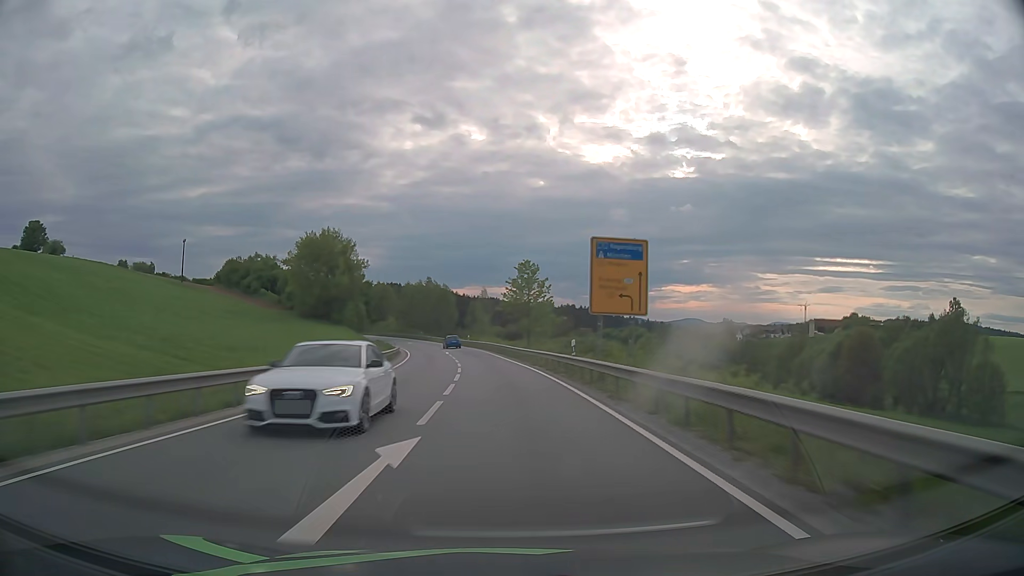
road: secondary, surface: asphalt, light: Day
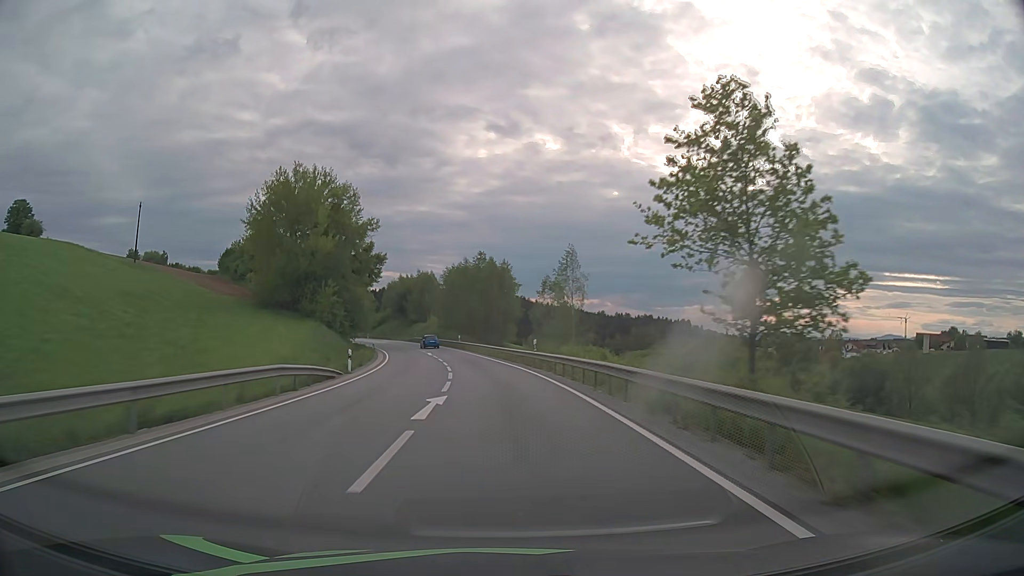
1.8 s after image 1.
(-2.5, +47.2) m; -6°
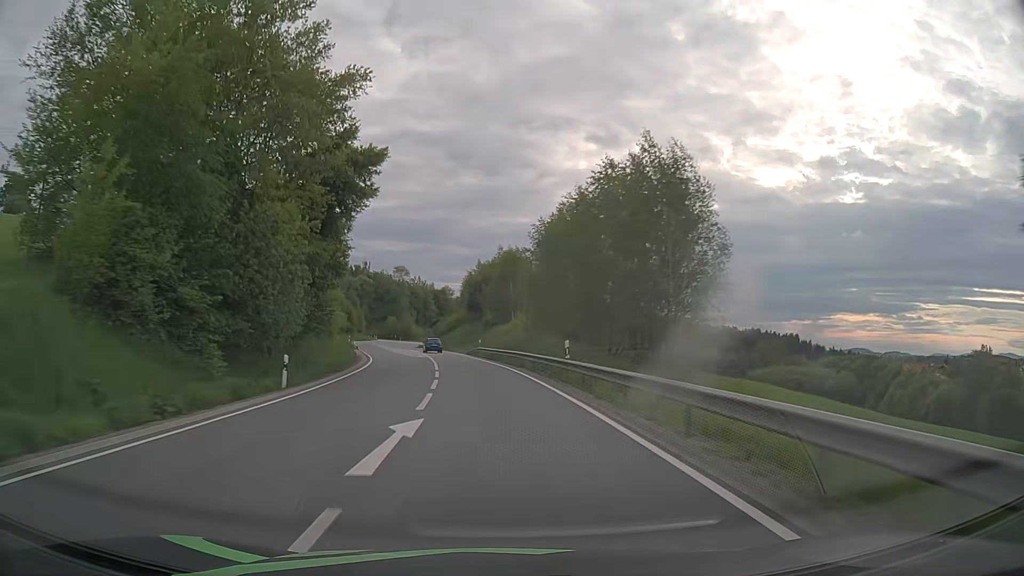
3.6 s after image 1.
(-3.4, +47.1) m; -9°
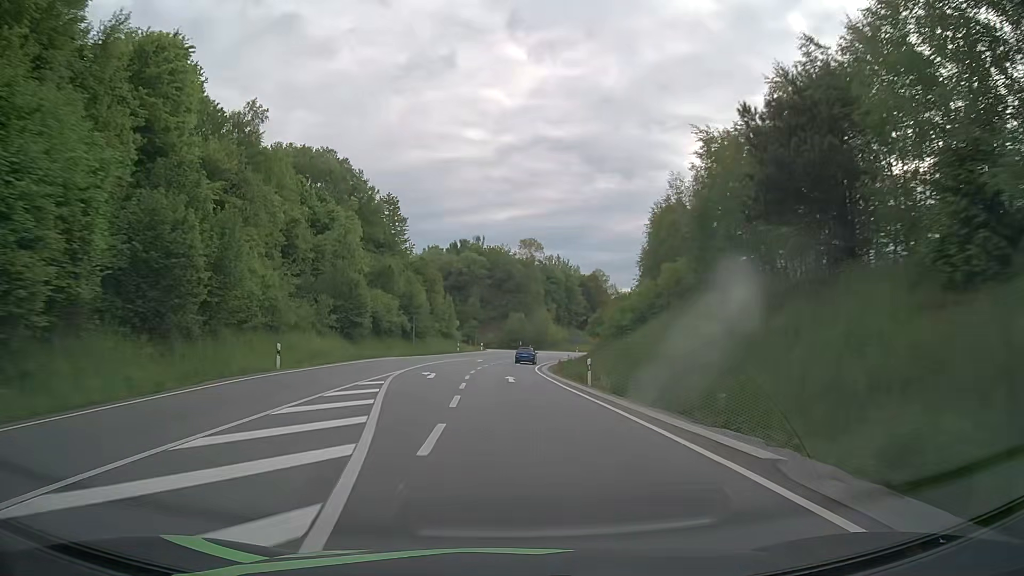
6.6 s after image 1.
(-9.2, +77.4) m; -12°
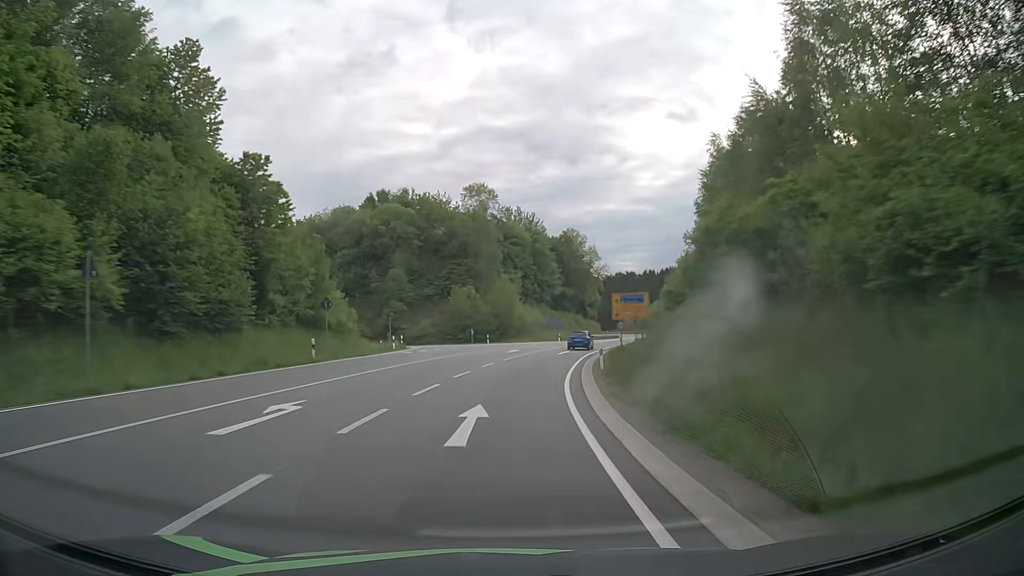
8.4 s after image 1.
(+1.0, +46.8) m; +4°
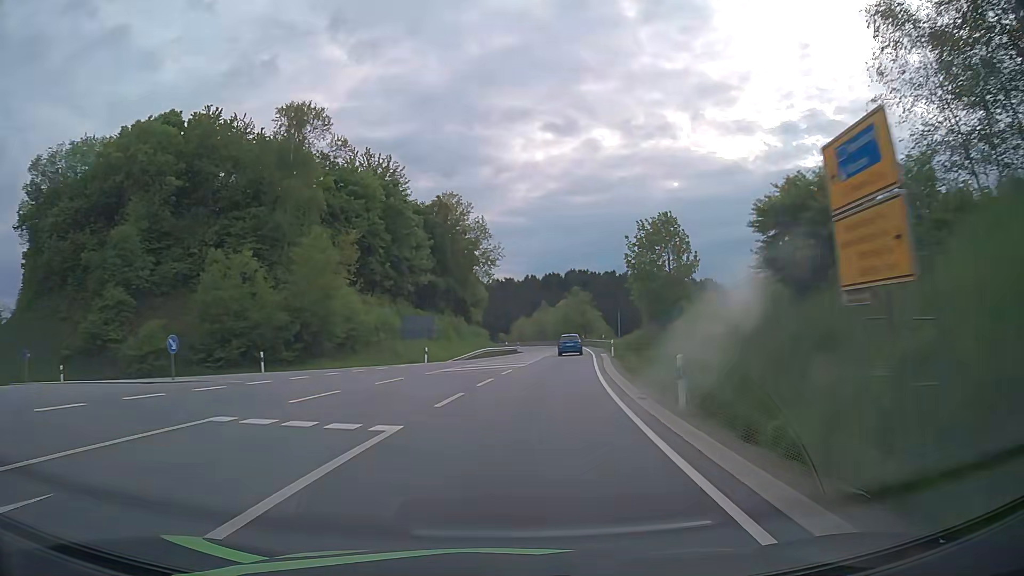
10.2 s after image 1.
(+3.4, +42.9) m; +10°
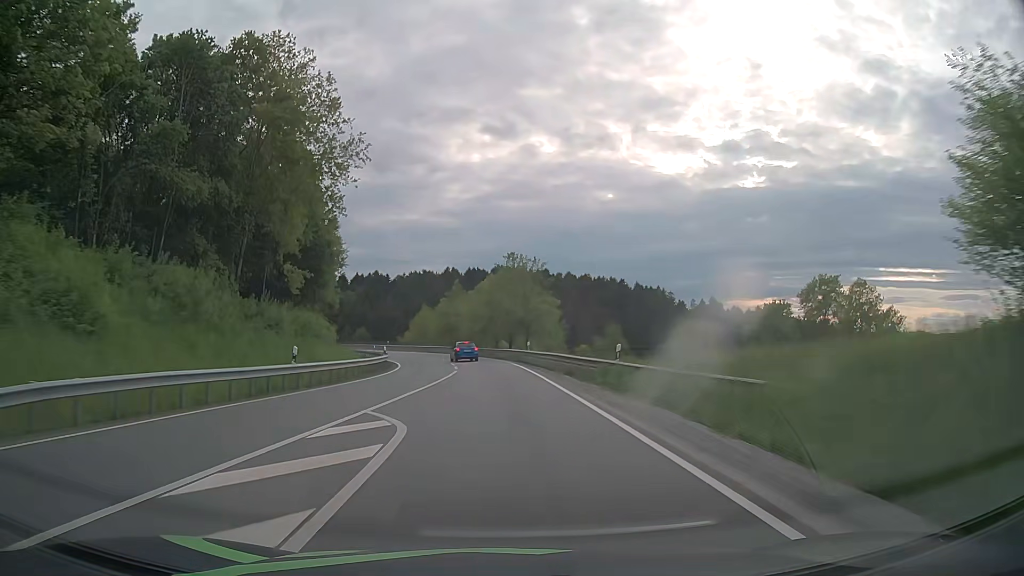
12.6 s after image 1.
(+4.3, +49.4) m; +7°
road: primary_link
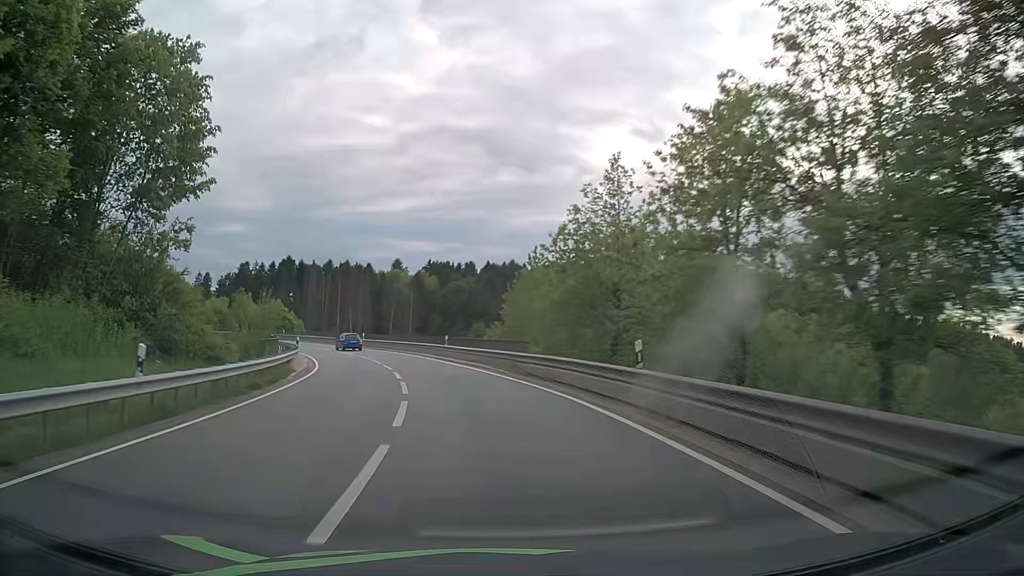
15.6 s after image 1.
(-3.9, +55.4) m; -12°
(0, +10) (-1, +20) (-3, +30) (-6, +39) (-9, +49) (-13, +58) (-18, +67) (-23, +75) (-29, +83) (-36, +91) m
